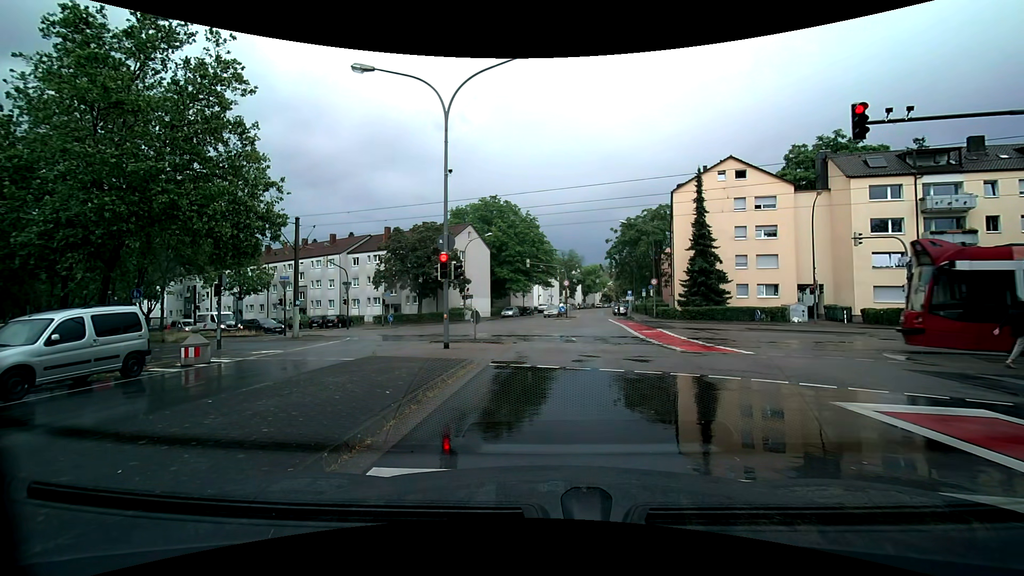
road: tertiary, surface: asphalt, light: Day
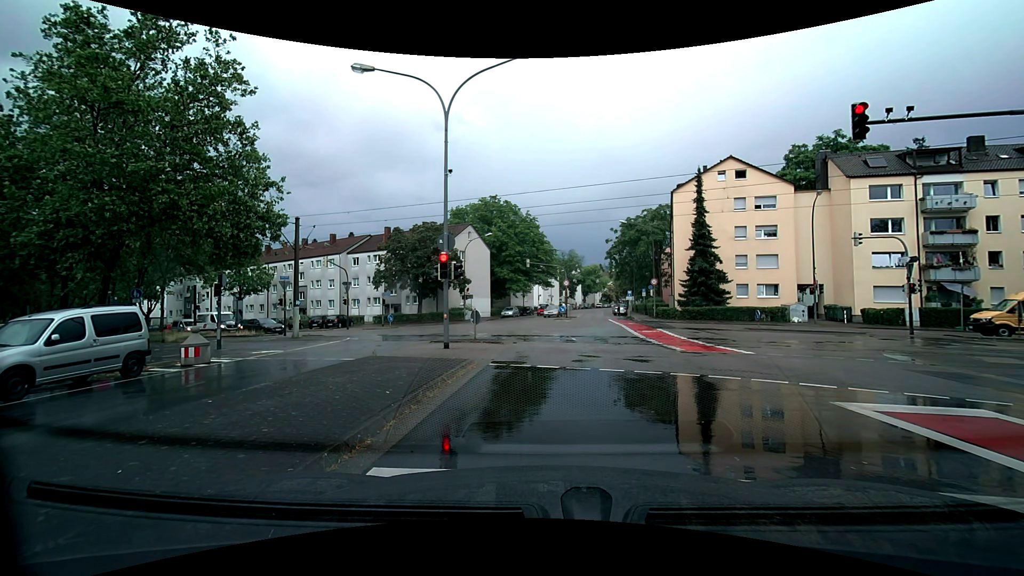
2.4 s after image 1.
(0.0, 0.0) m; 0°
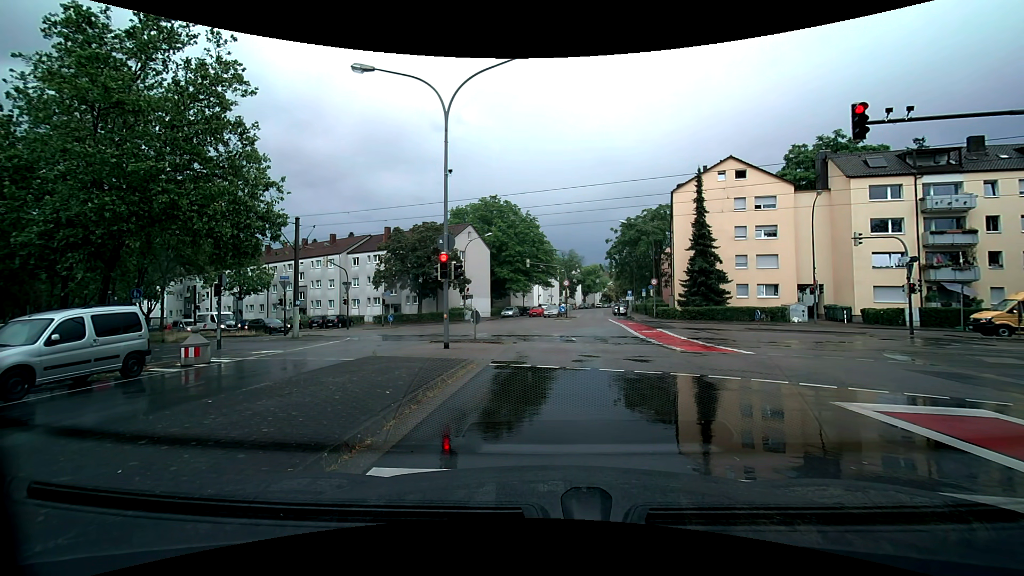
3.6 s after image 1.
(0.0, 0.0) m; 0°
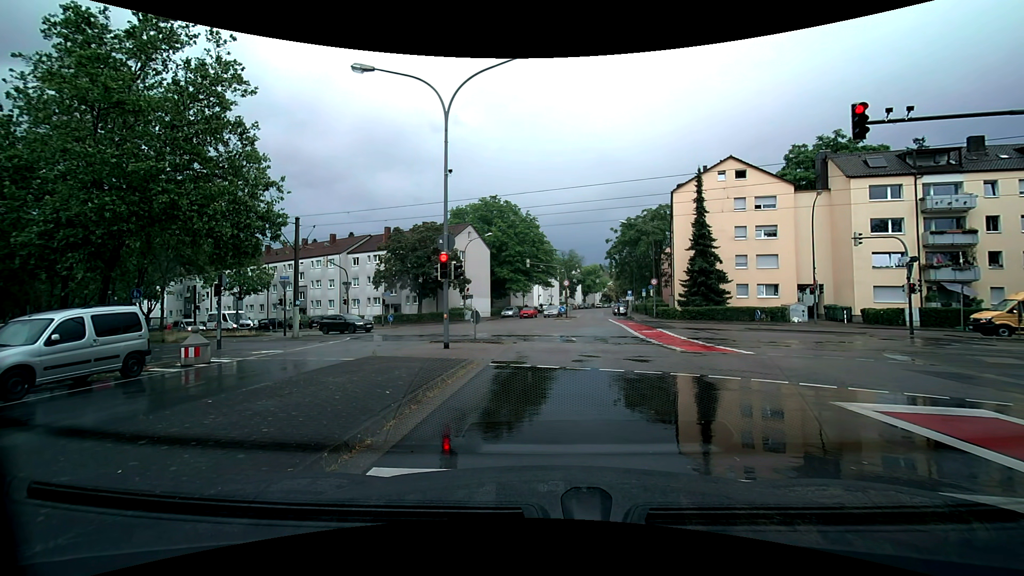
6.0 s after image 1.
(0.0, 0.0) m; 0°
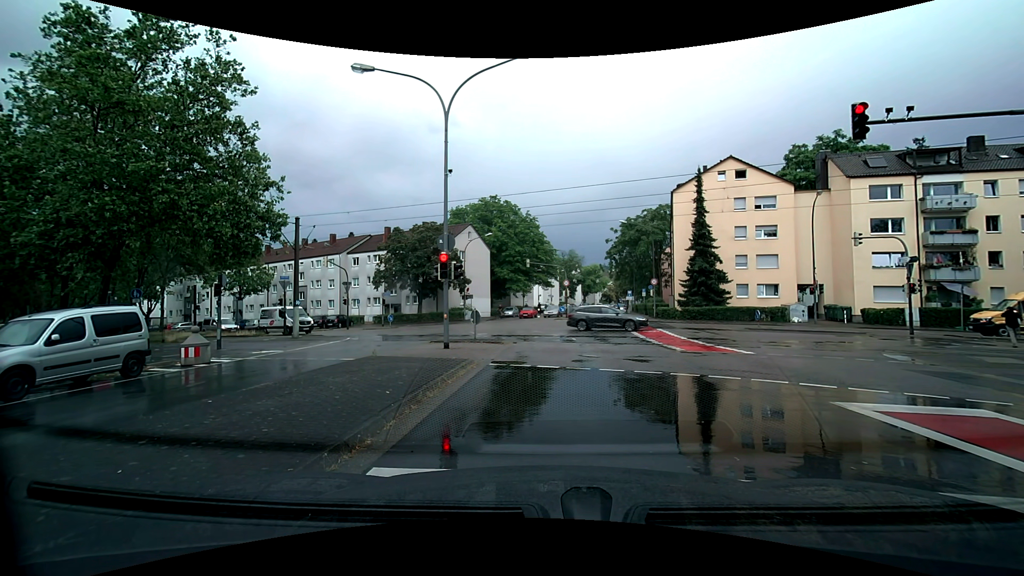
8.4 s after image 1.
(0.0, 0.0) m; 0°
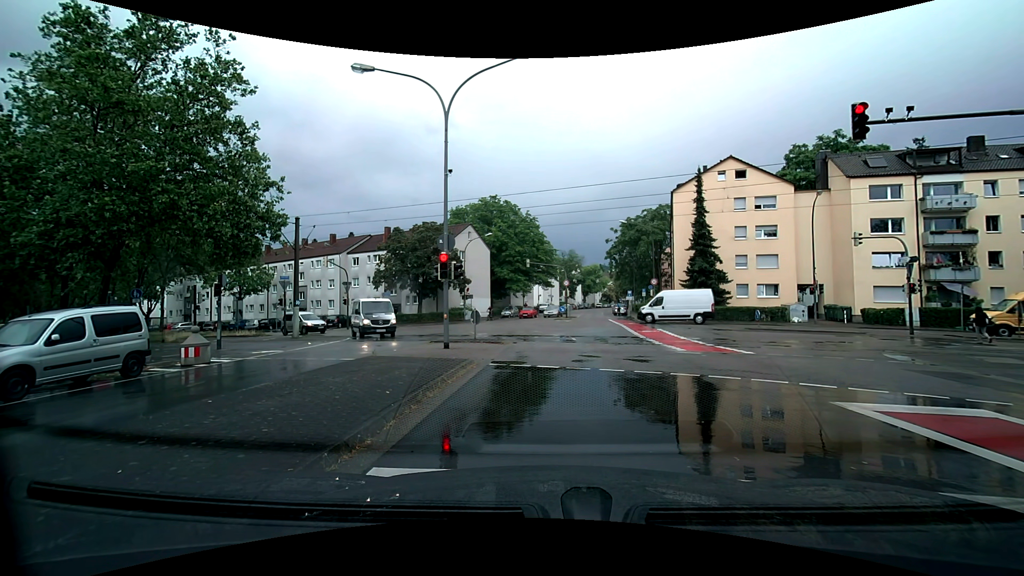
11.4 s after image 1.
(0.0, 0.0) m; 0°
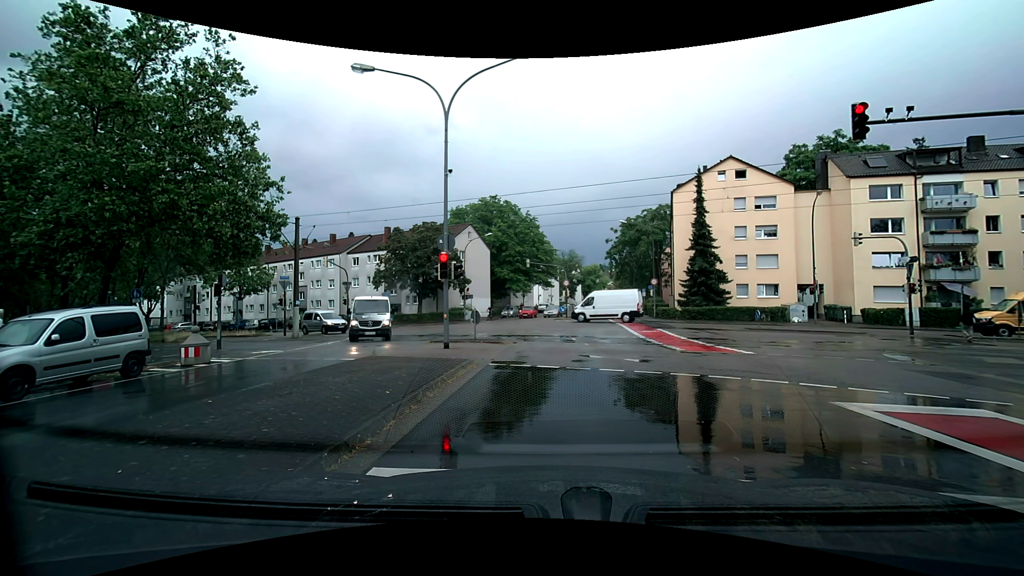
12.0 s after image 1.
(0.0, 0.0) m; 0°
